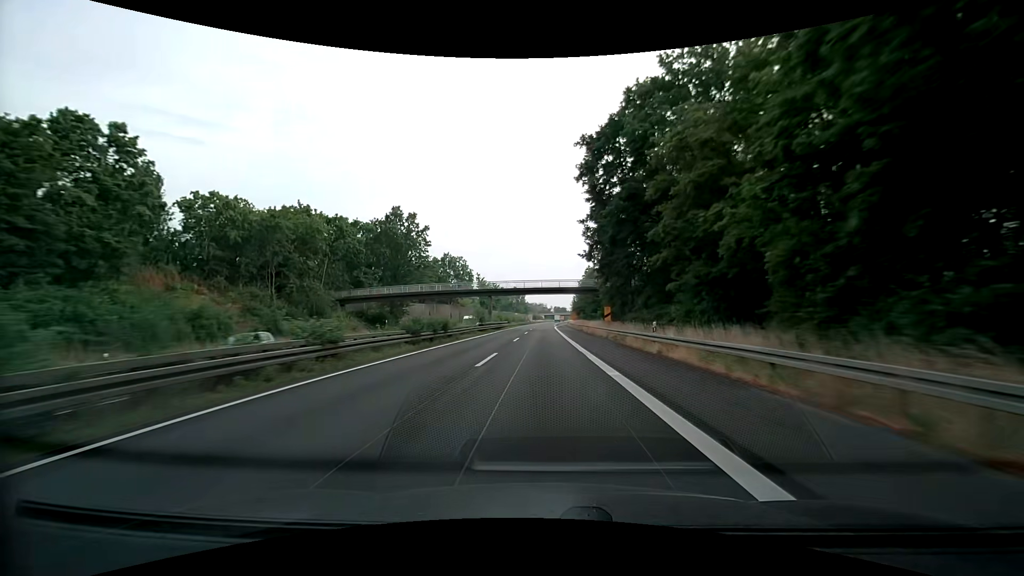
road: trunk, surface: asphalt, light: Day
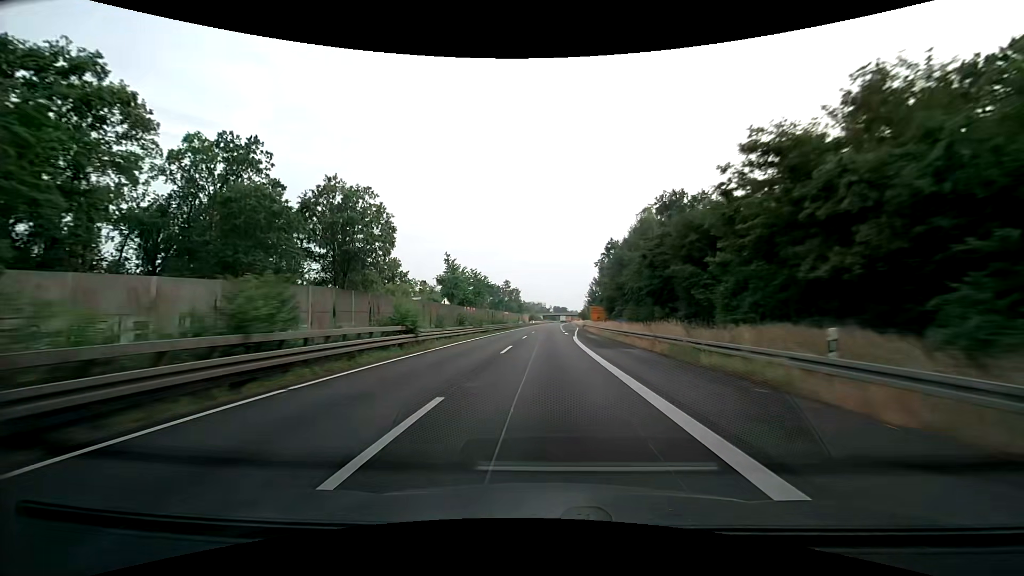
(0.0, +65.8) m; 0°
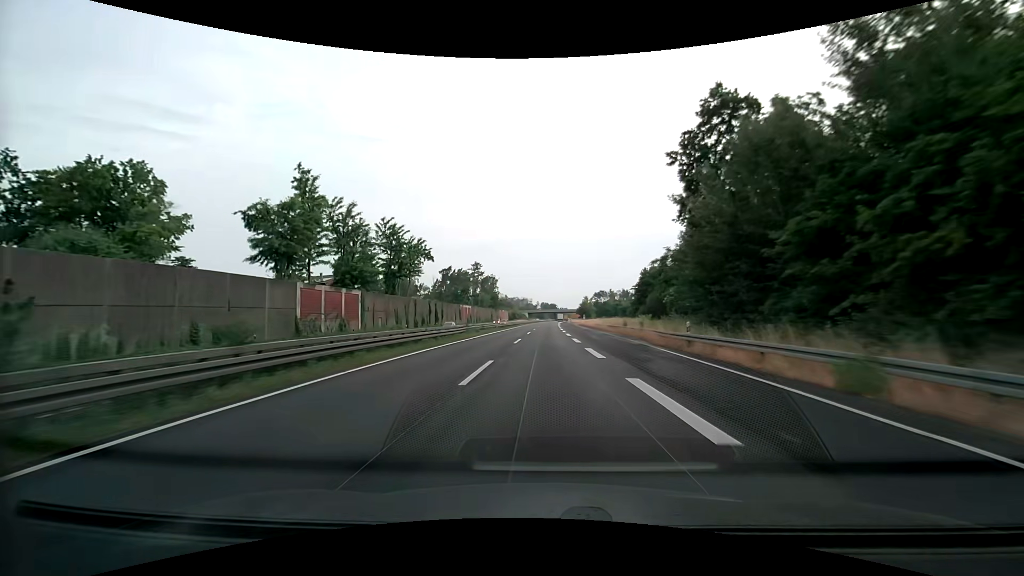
(+1.4, +82.3) m; +2°
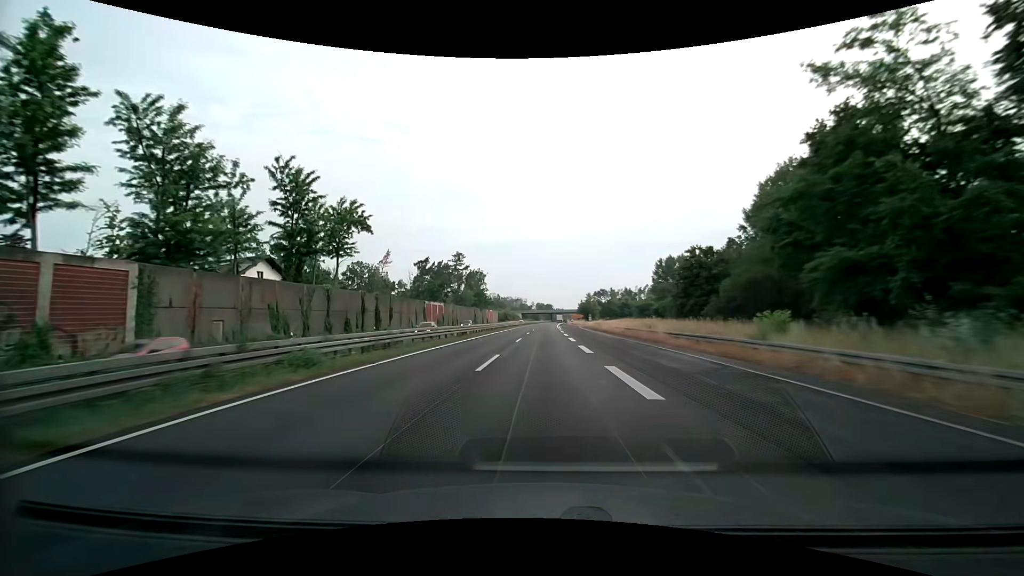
(+0.2, +33.0) m; +1°
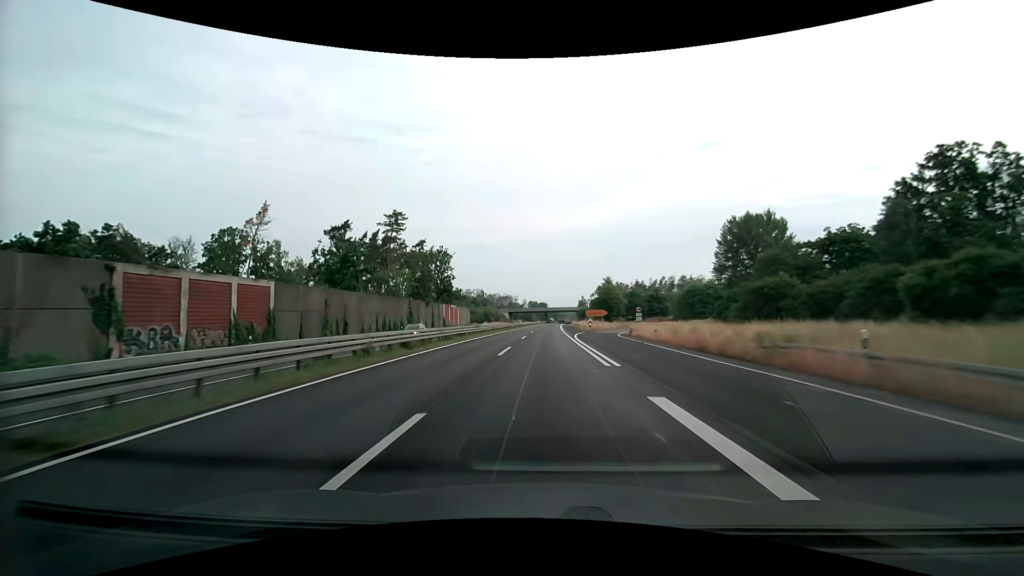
(+0.4, +66.0) m; +1°
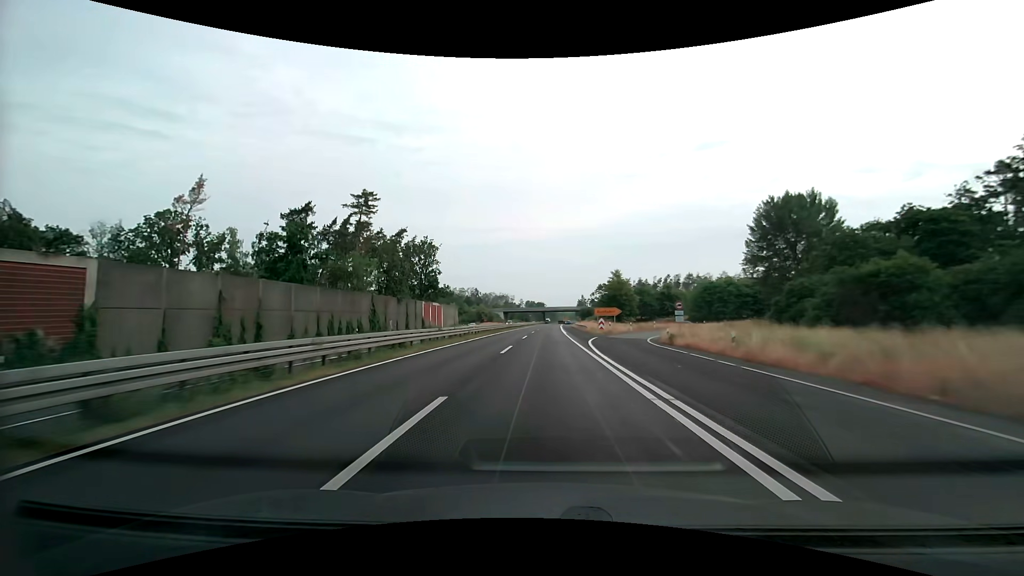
(0.0, +16.5) m; 0°
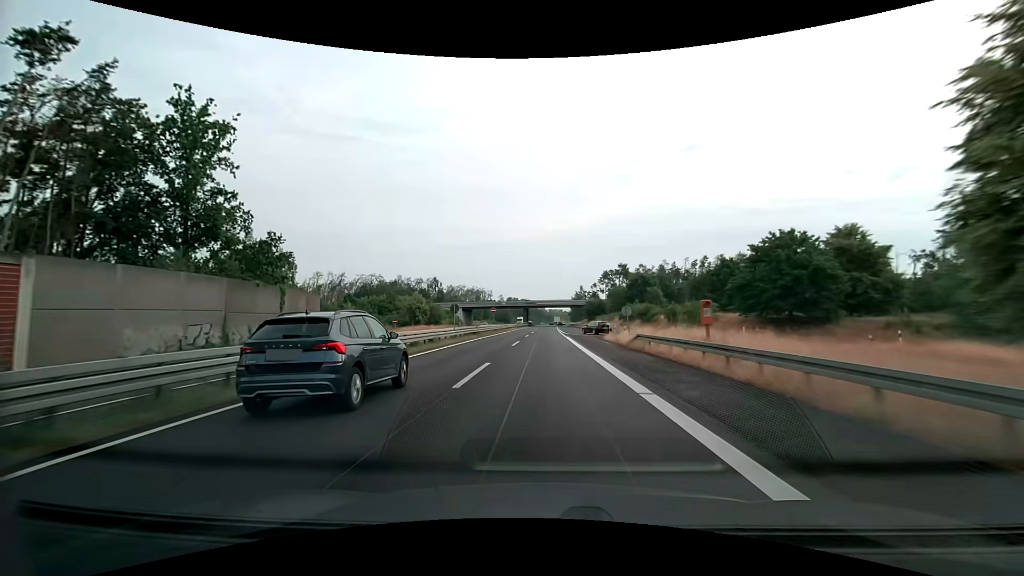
(+1.1, +82.4) m; +2°
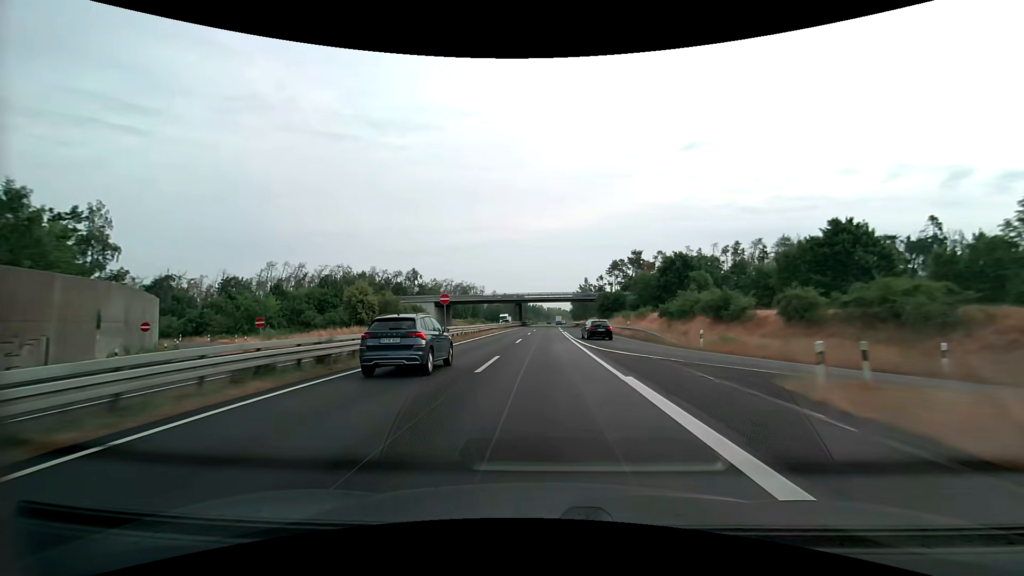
(0.0, +33.0) m; 0°
(0, +10) (0, +20) (0, +30) (0, +40) (0, +50) (0, +60) (0, +70) (0, +80) (0, +90) (+1, +100) m
